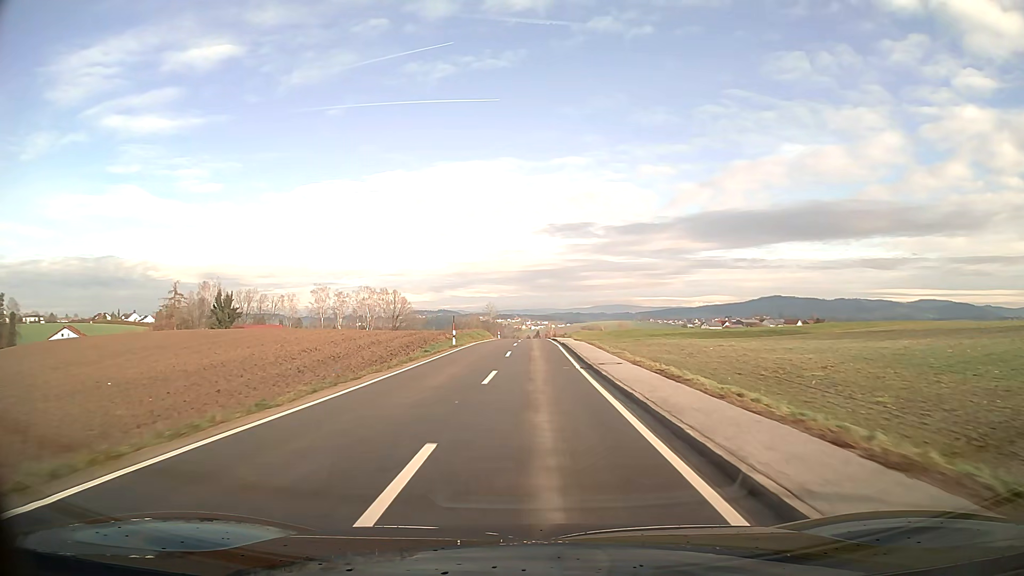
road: tertiary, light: Day
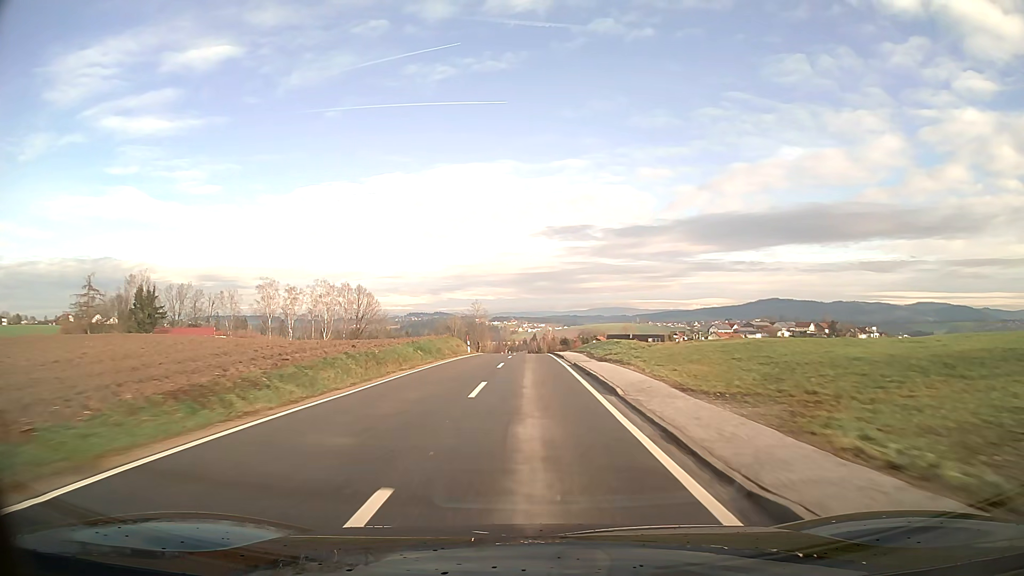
(0.0, +38.1) m; 0°
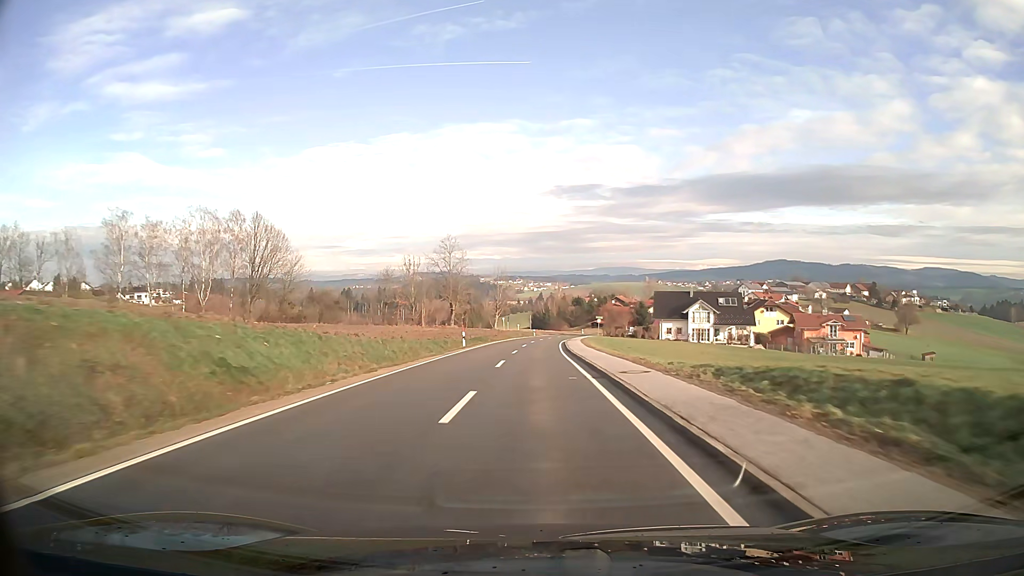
(-0.2, +64.2) m; 0°
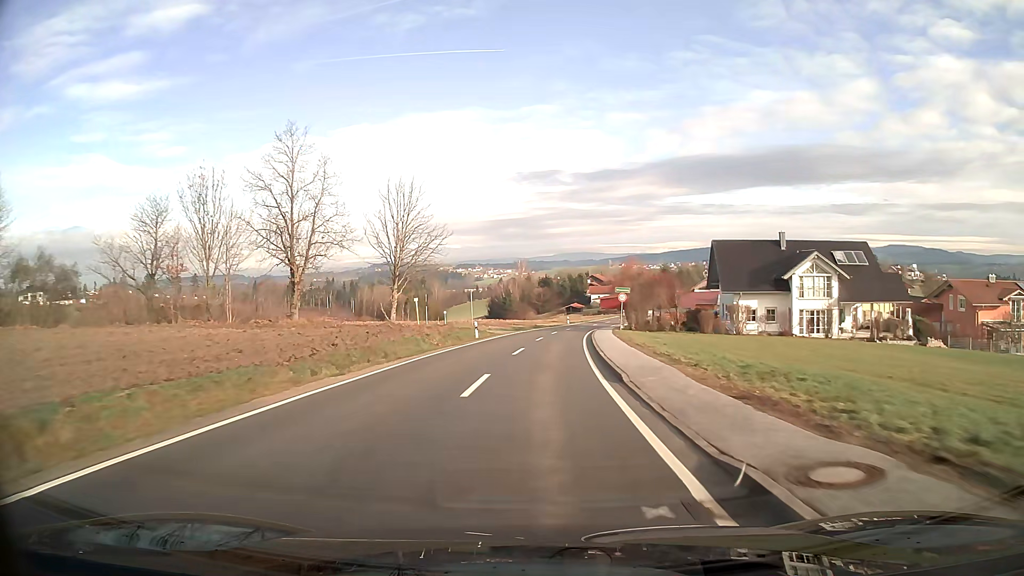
(+1.2, +56.9) m; +4°
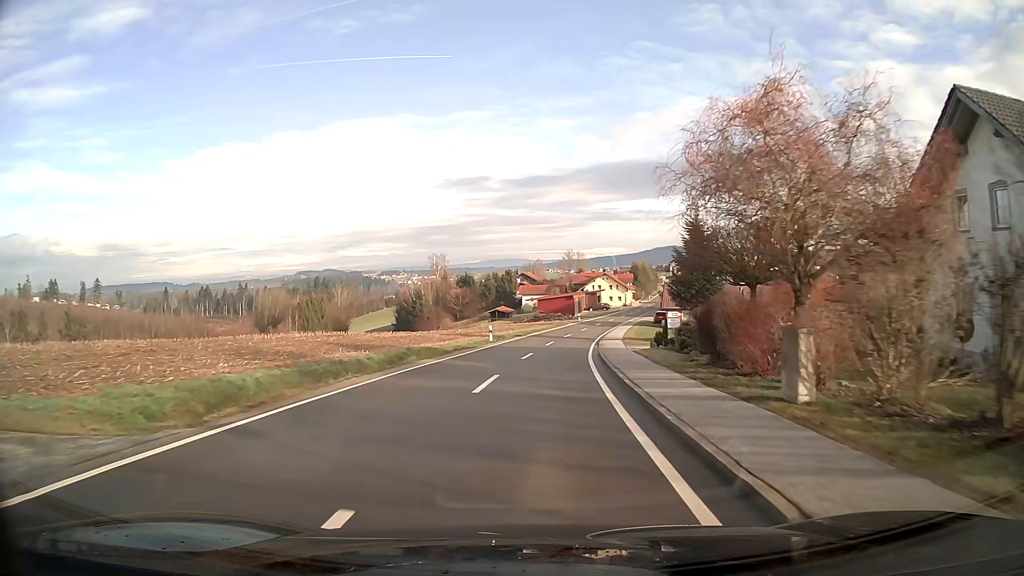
(+2.3, +45.7) m; +6°
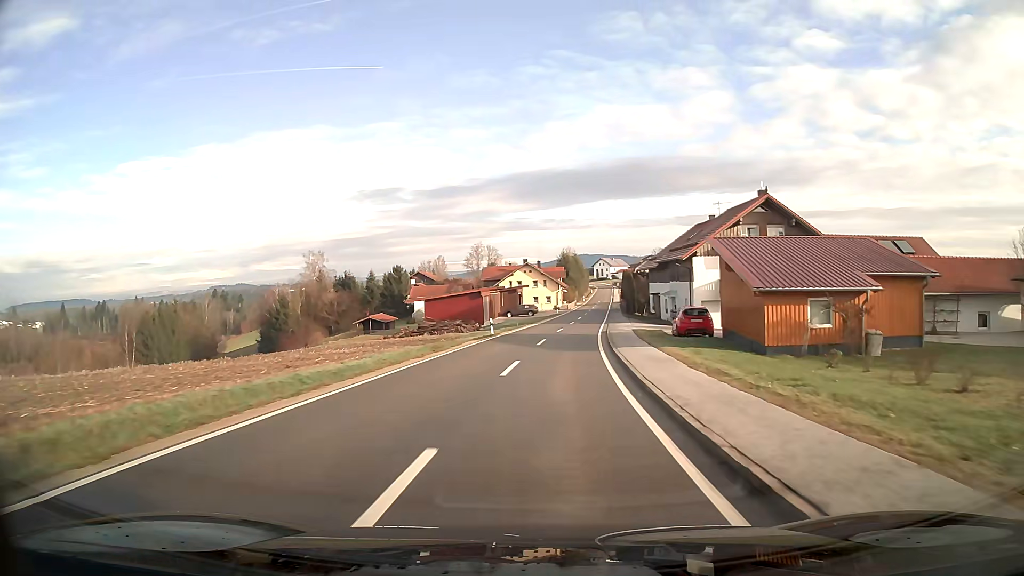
(+2.9, +45.1) m; +8°
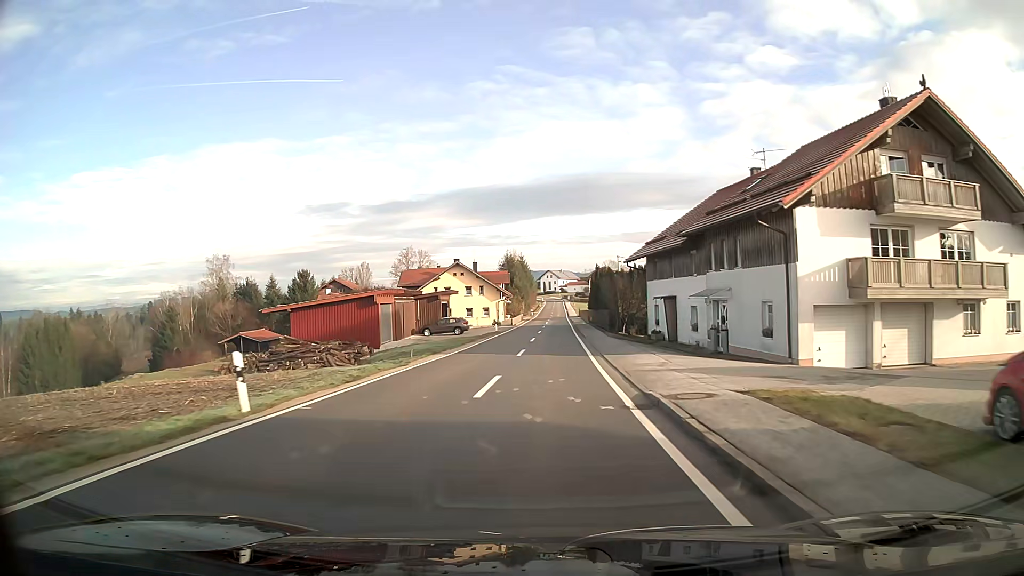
(+1.2, +27.3) m; +5°
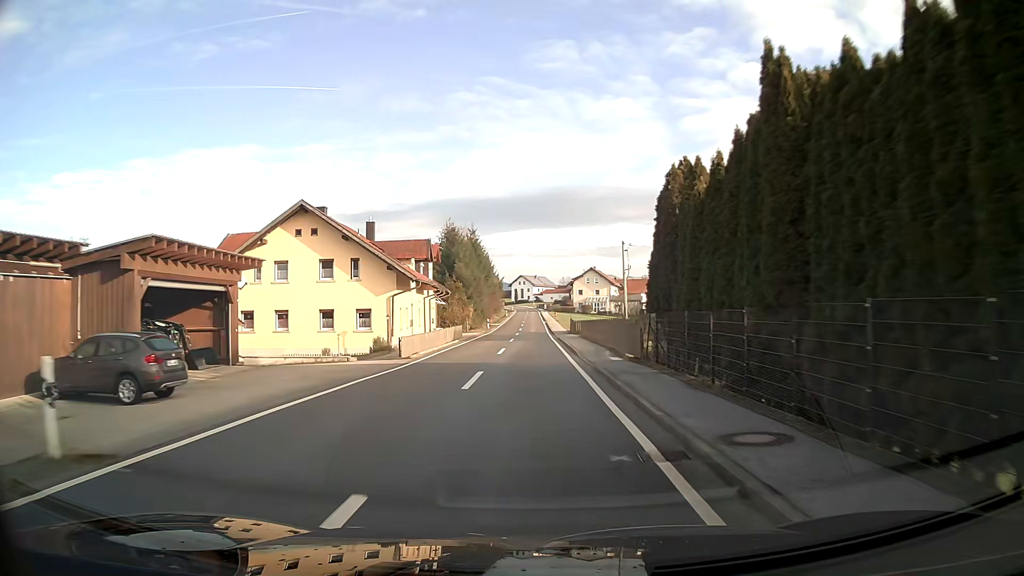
(+1.3, +46.0) m; +2°
